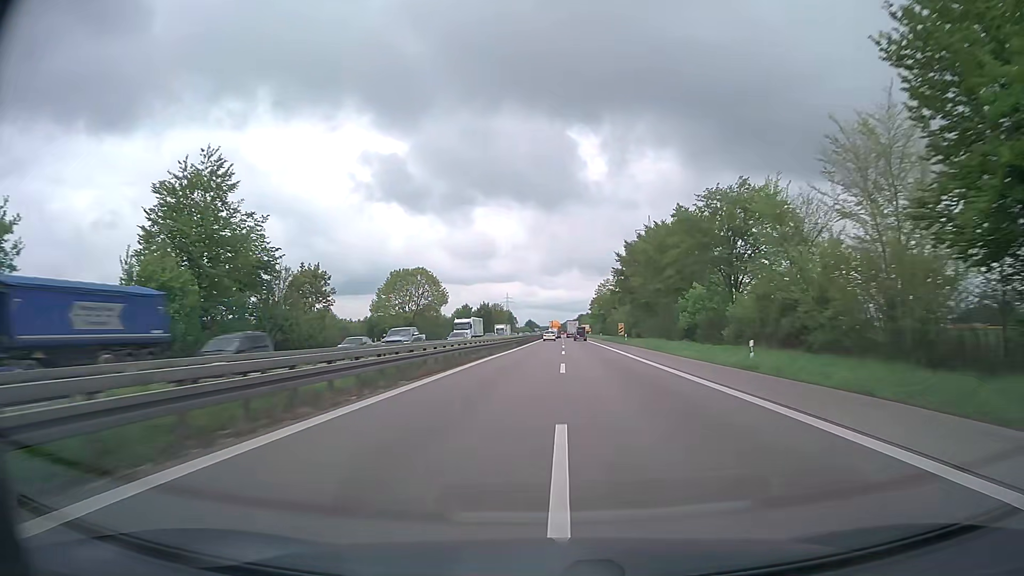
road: trunk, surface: asphalt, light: Day
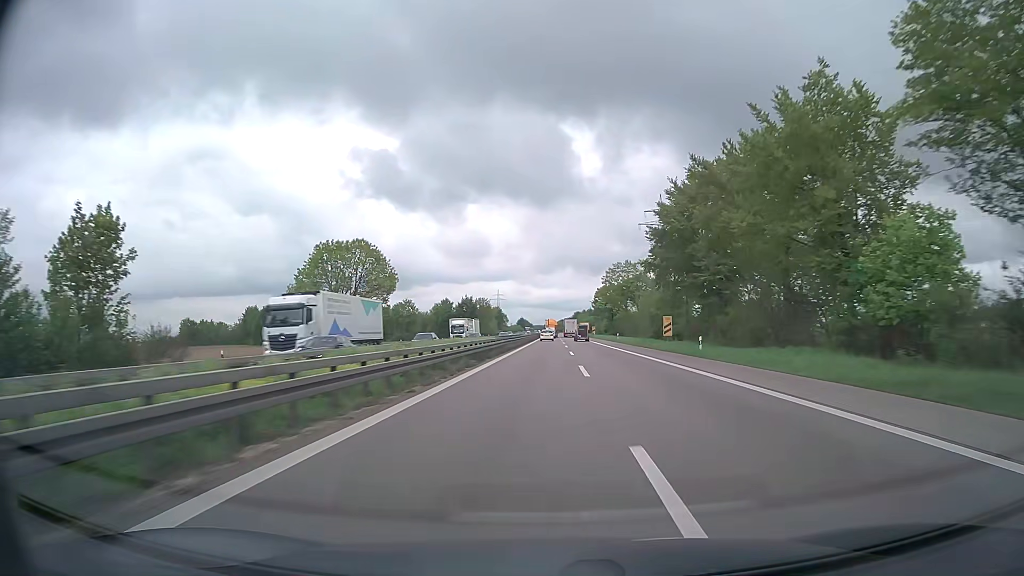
(+0.1, +37.8) m; +1°
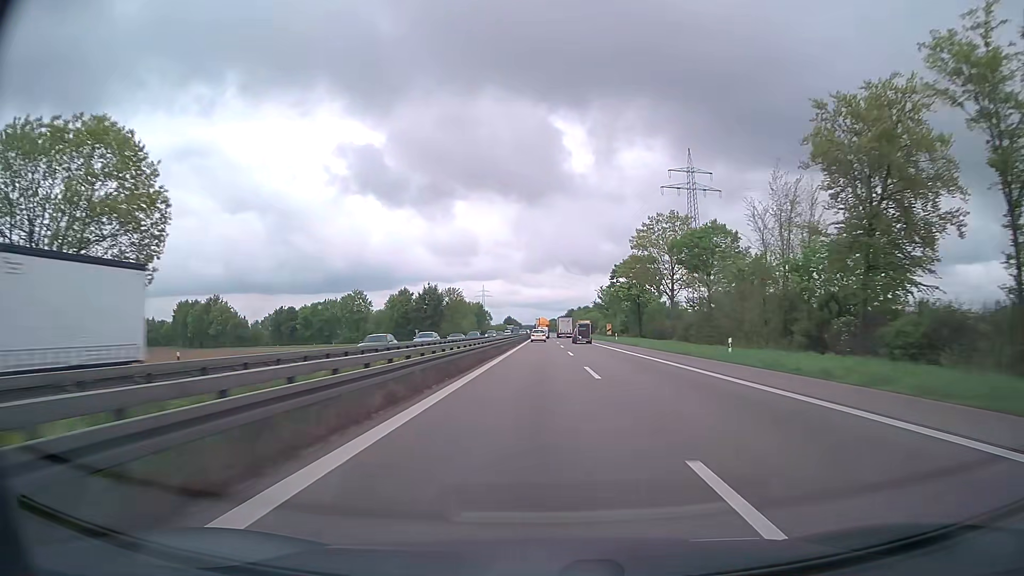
(+0.4, +54.9) m; +1°
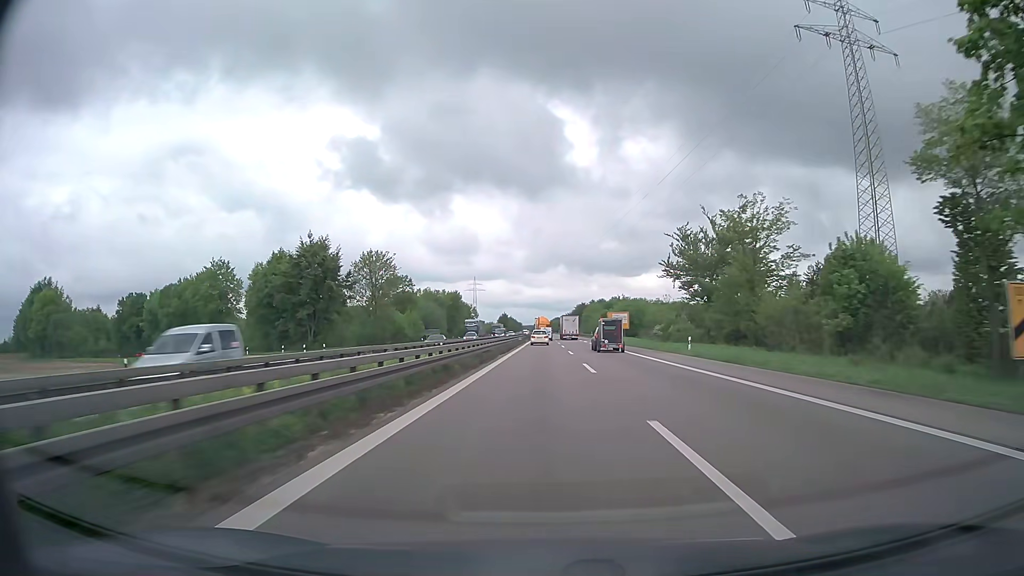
(+0.1, +86.9) m; 0°
(0, +10) (0, +20) (0, +30) (0, +40) (0, +50) (0, +60) (0, +70) (0, +80) (0, +90) (0, +100) m
